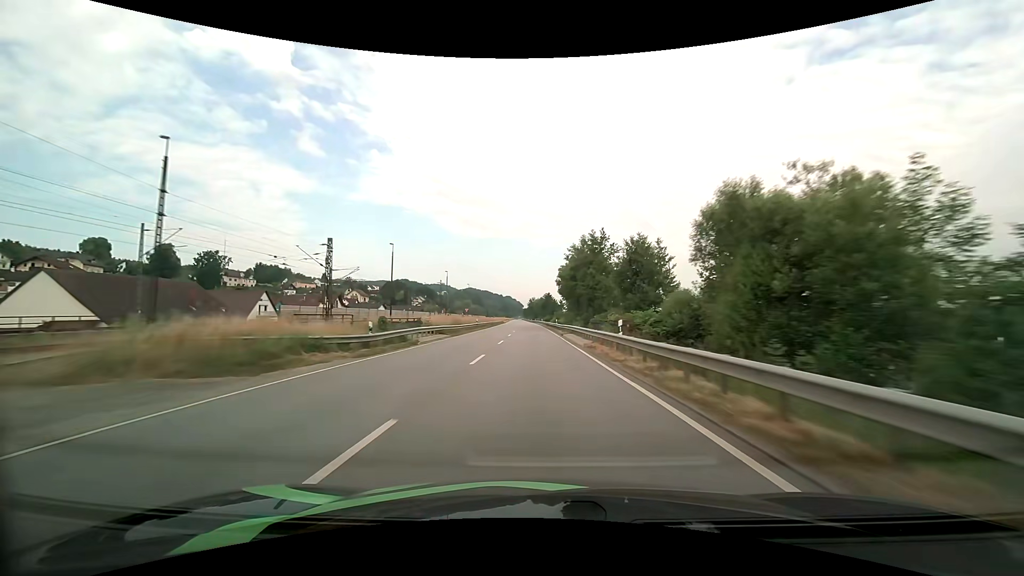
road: primary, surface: asphalt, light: Day
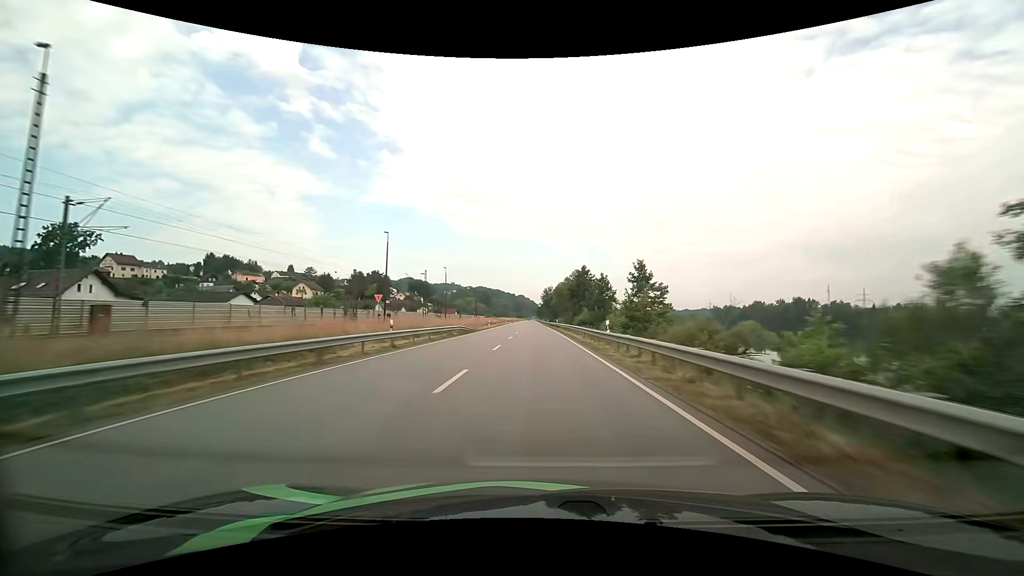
(-1.4, +90.4) m; -2°
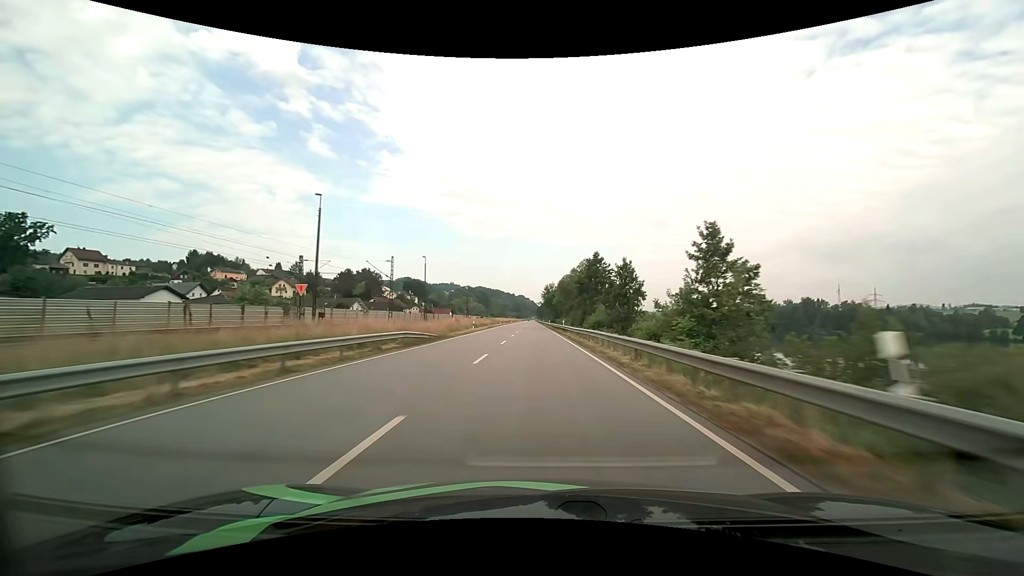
(0.0, +18.0) m; 0°
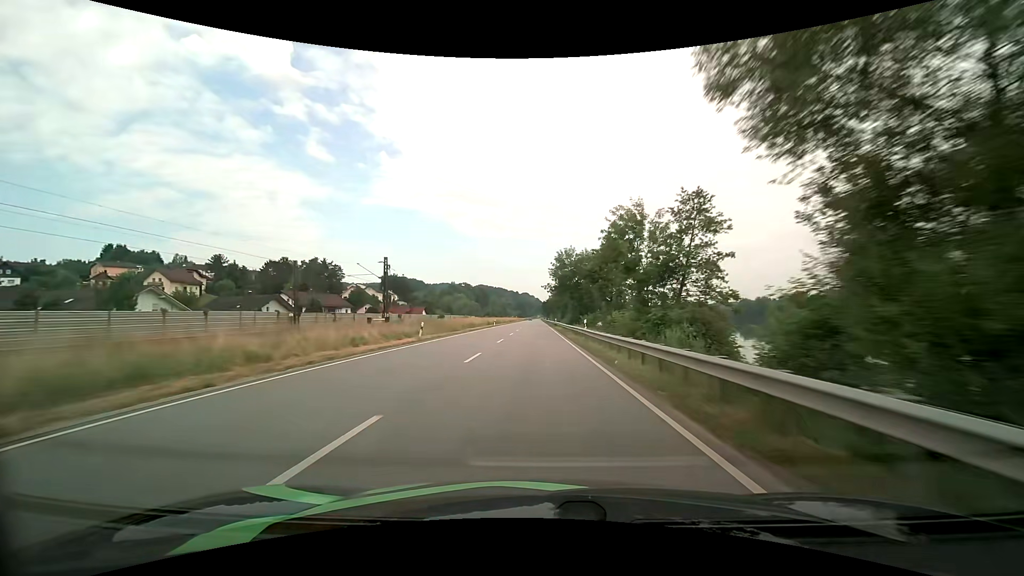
(0.0, +72.5) m; 0°
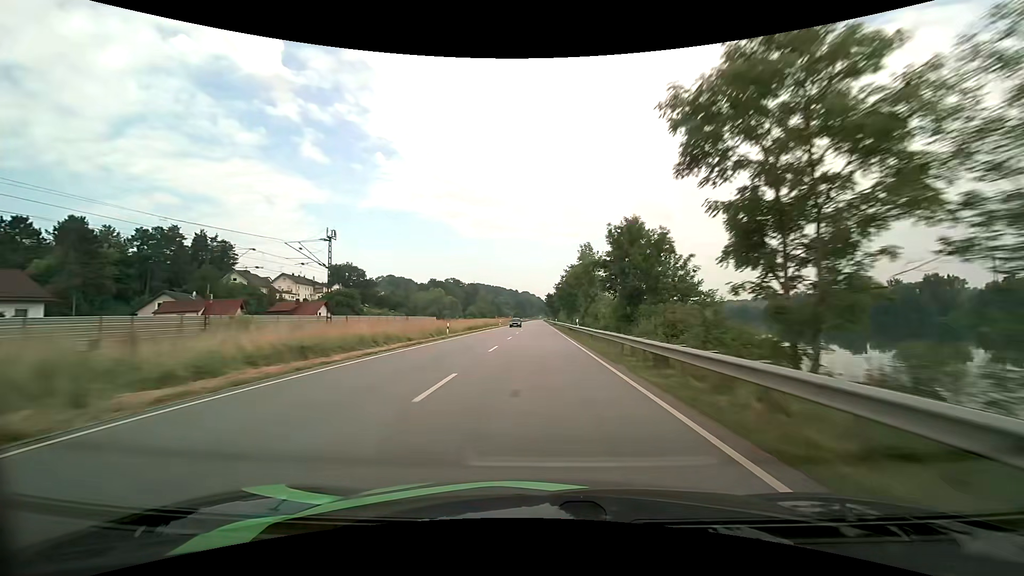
(-0.4, +91.4) m; 0°
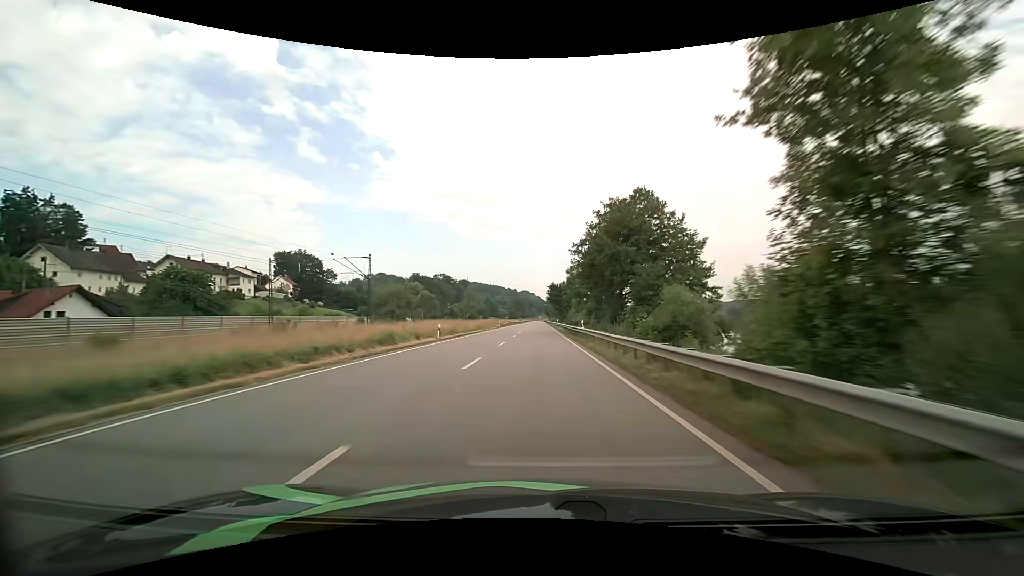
(+0.1, +54.9) m; 0°
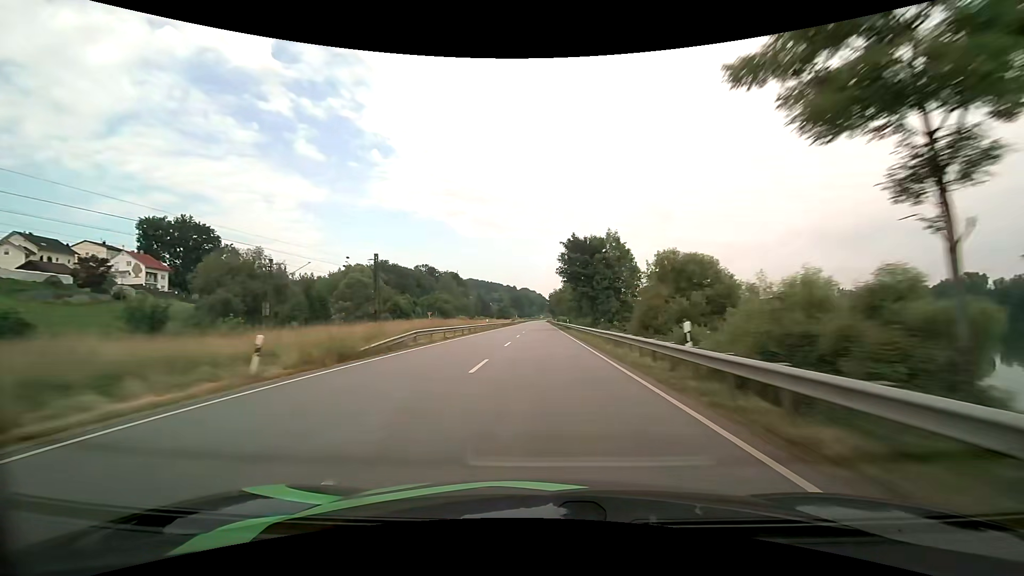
(-0.5, +73.6) m; 0°
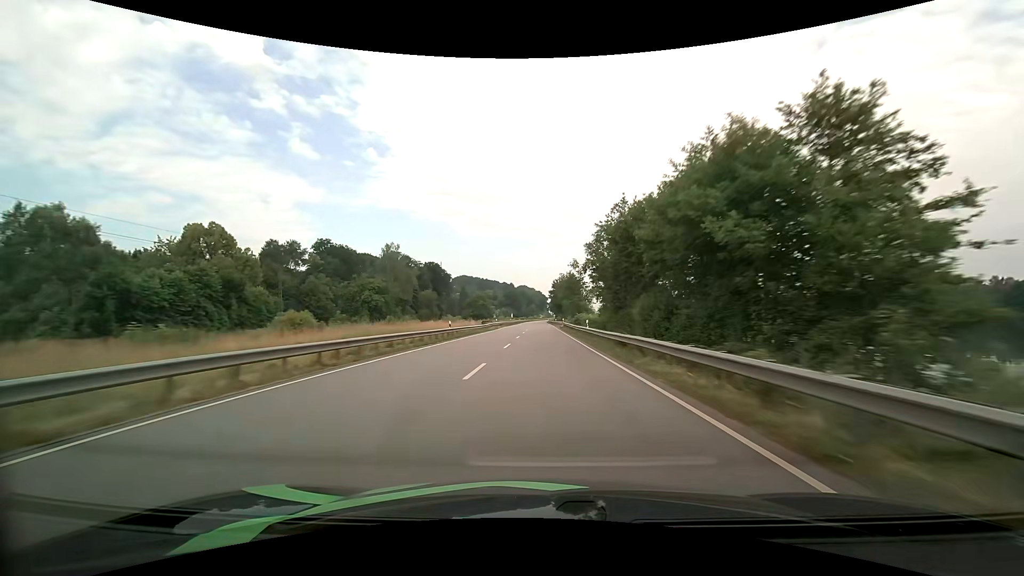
(+0.2, +73.7) m; 0°
(0, +10) (0, +20) (0, +30) (0, +40) (0, +50) (0, +60) (0, +70) (0, +80) (0, +90) (0, +100) m
